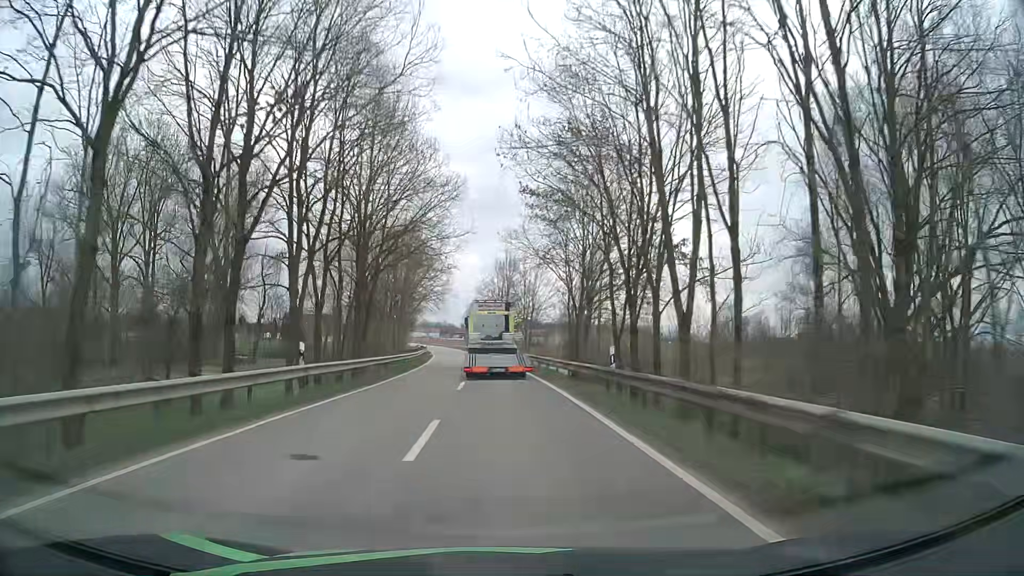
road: tertiary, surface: asphalt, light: Day
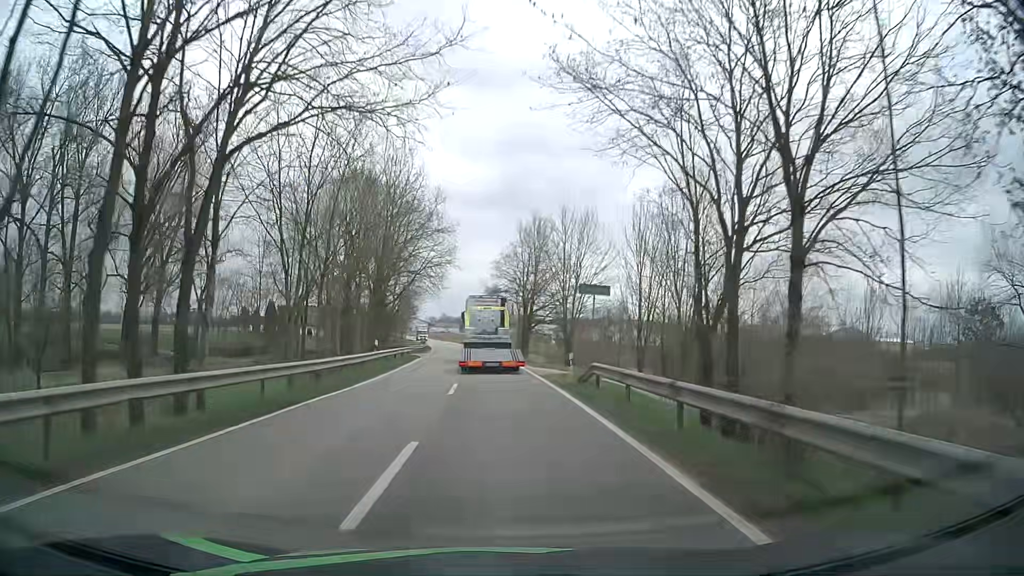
(-0.3, +27.0) m; -1°
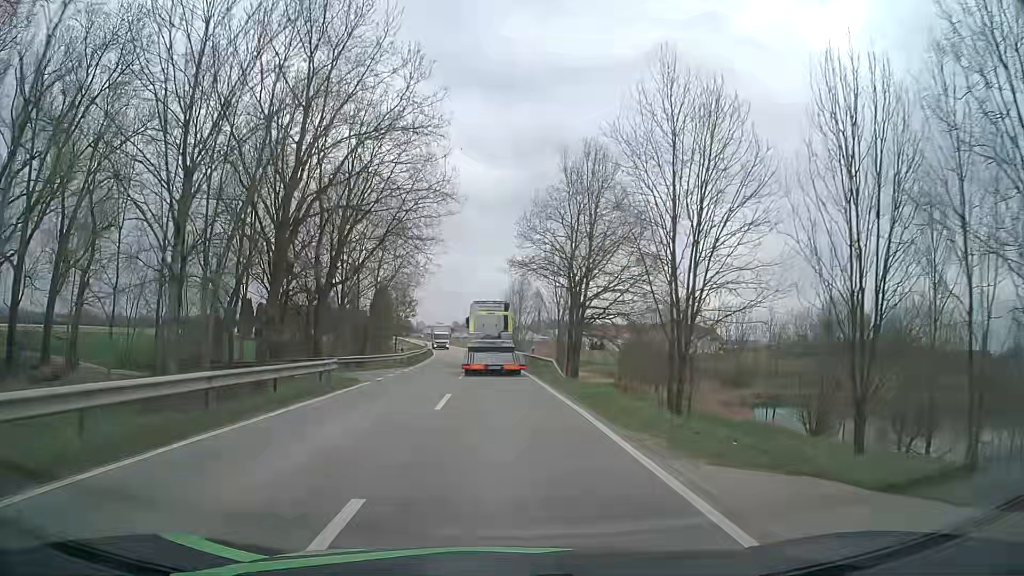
(-0.7, +27.5) m; -3°
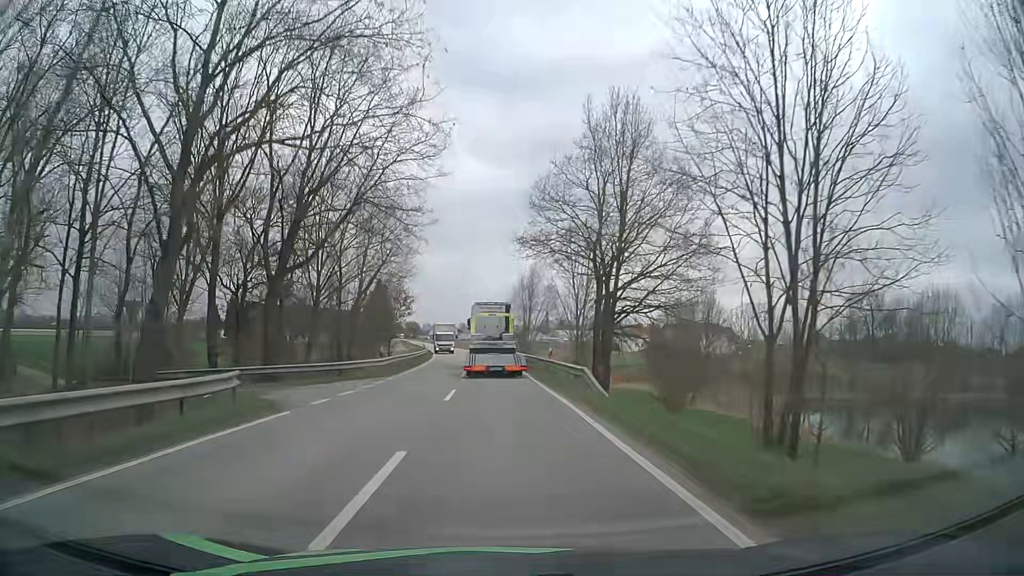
(0.0, +9.3) m; -1°
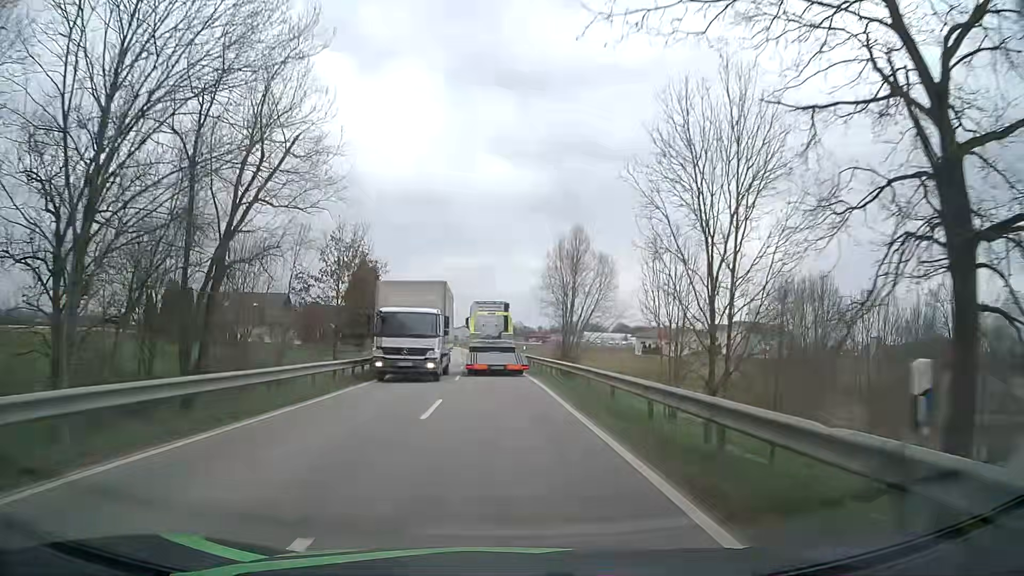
(-0.4, +28.4) m; -2°
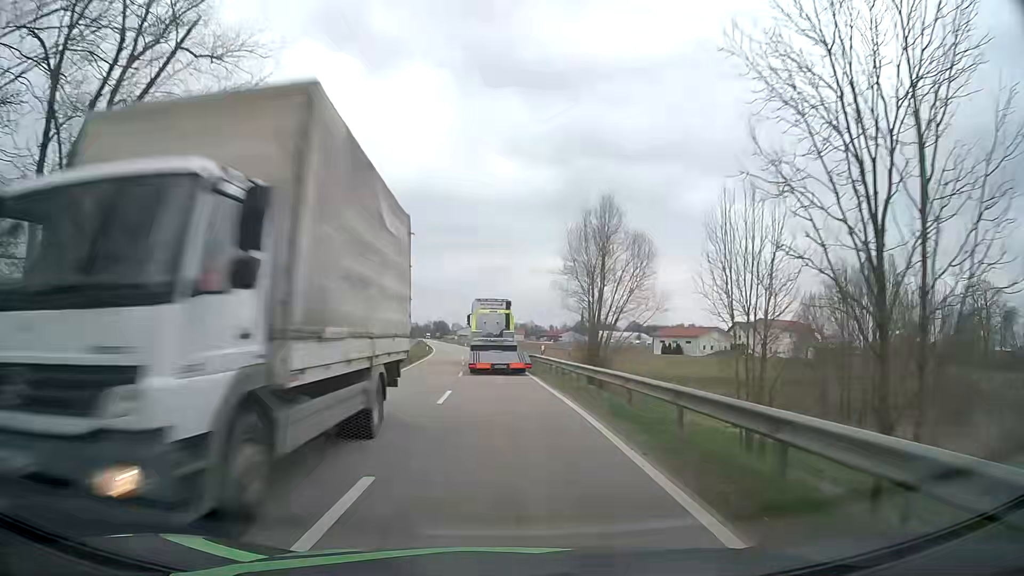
(0.0, +9.6) m; -1°
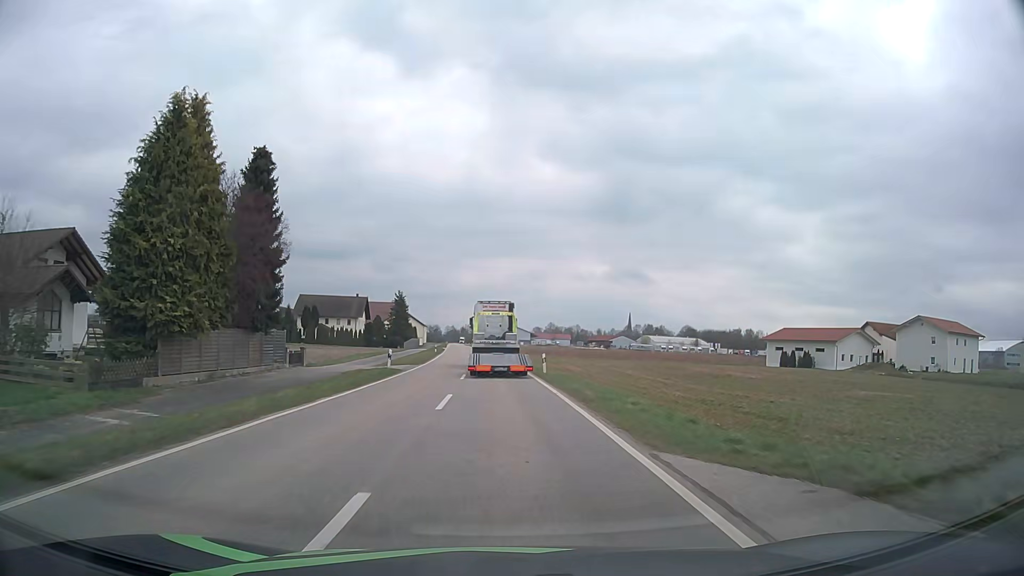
(-1.8, +49.2) m; -4°
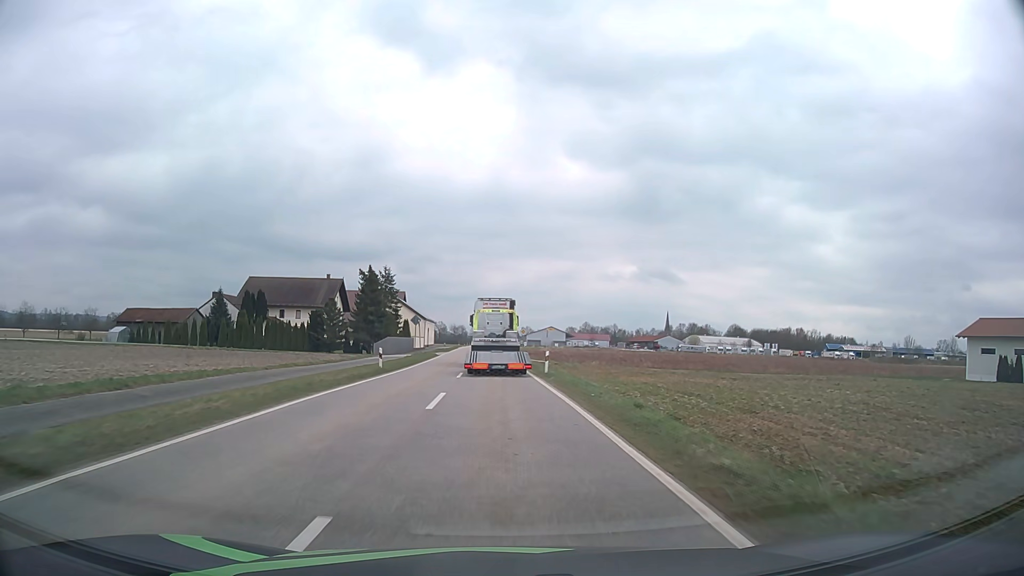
(-1.2, +49.5) m; -3°
(0, +10) (0, +20) (0, +30) (-1, +40) (-1, +50) (-1, +60) (-2, +70) (-2, +80) (-2, +90) (-3, +100) m
